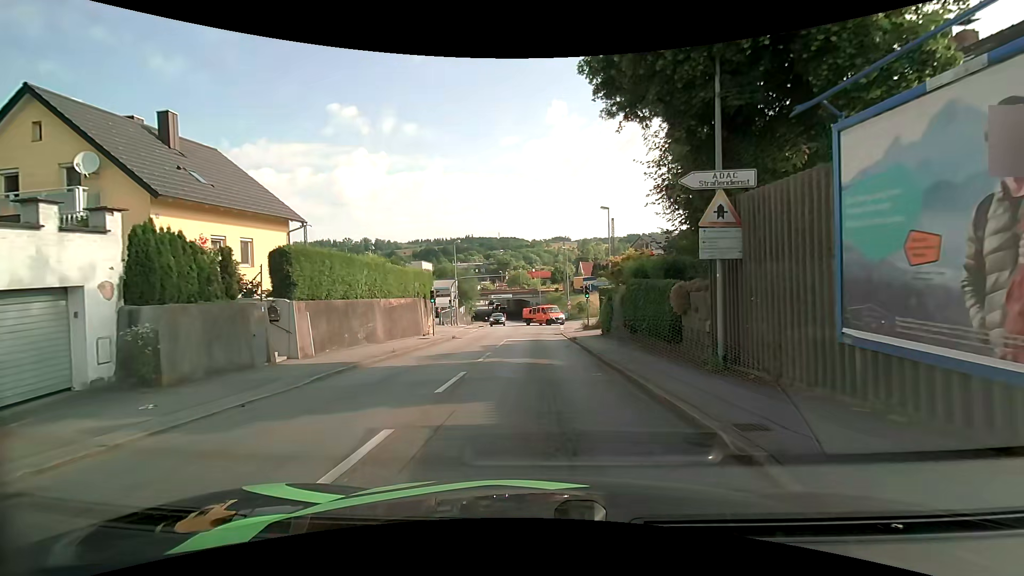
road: tertiary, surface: asphalt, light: Day
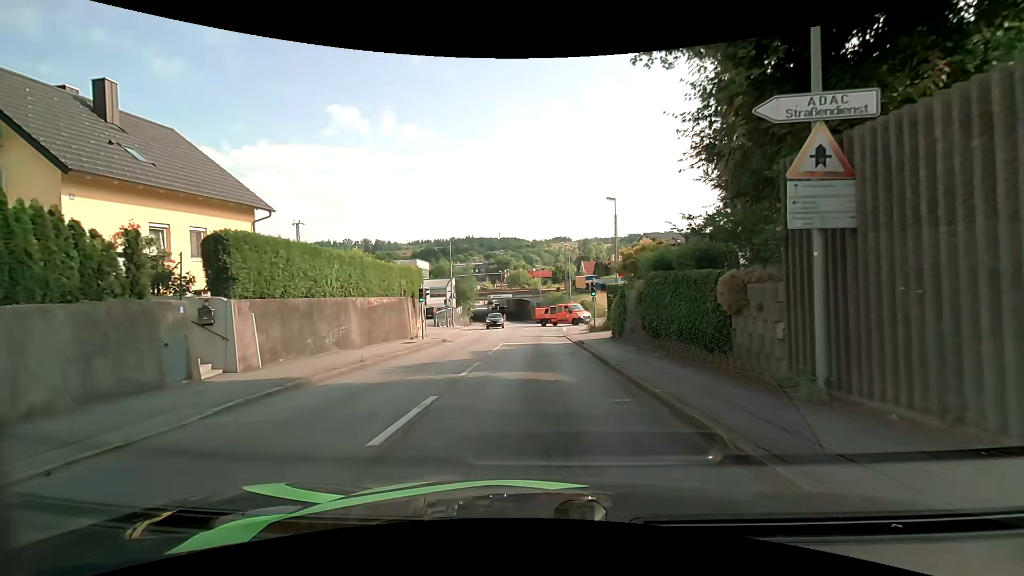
(0.0, +3.5) m; -1°
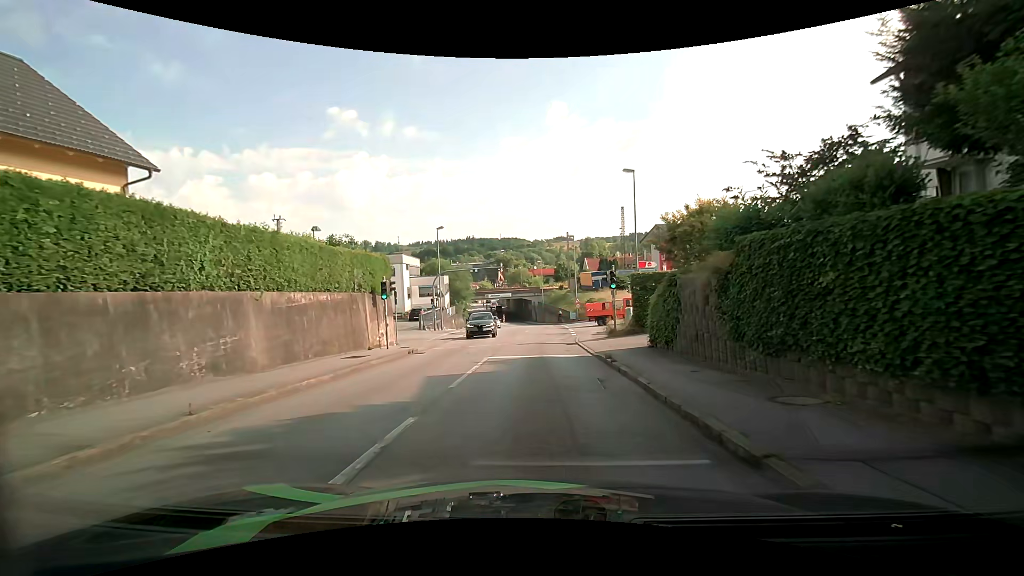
(-0.1, +7.8) m; -1°
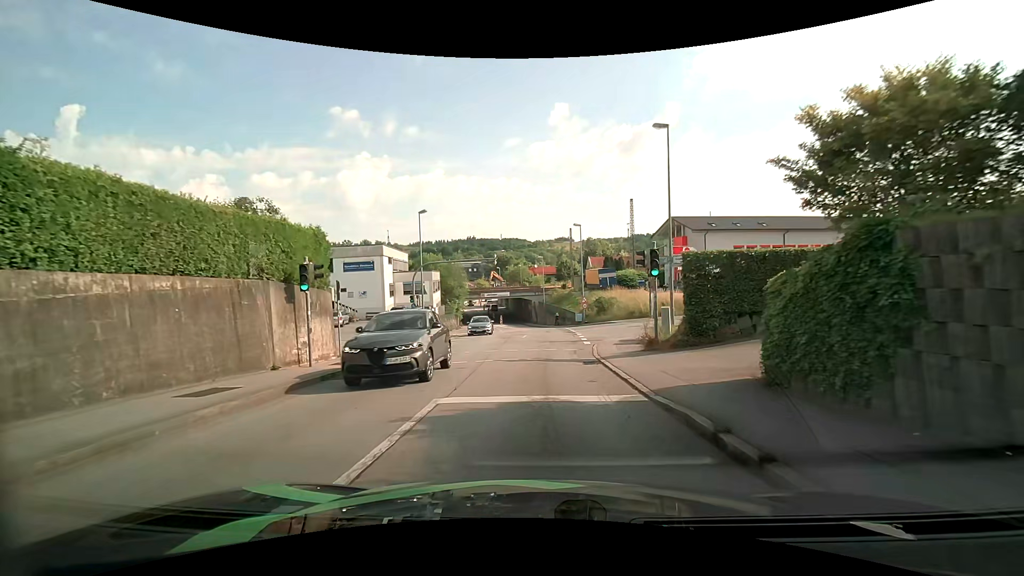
(0.0, +8.0) m; 0°
(0, +10) (0, +20) (0, +30) (+1, +40) (0, +50) (0, +60) (-2, +70) (-3, +80) (-5, +90) (-7, +99) m
